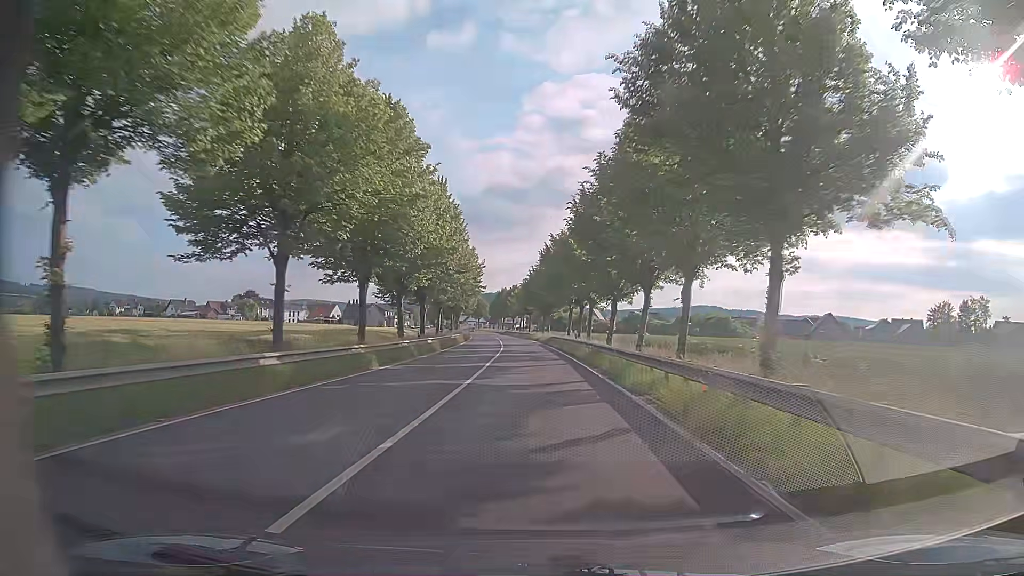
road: primary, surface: asphalt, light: Day
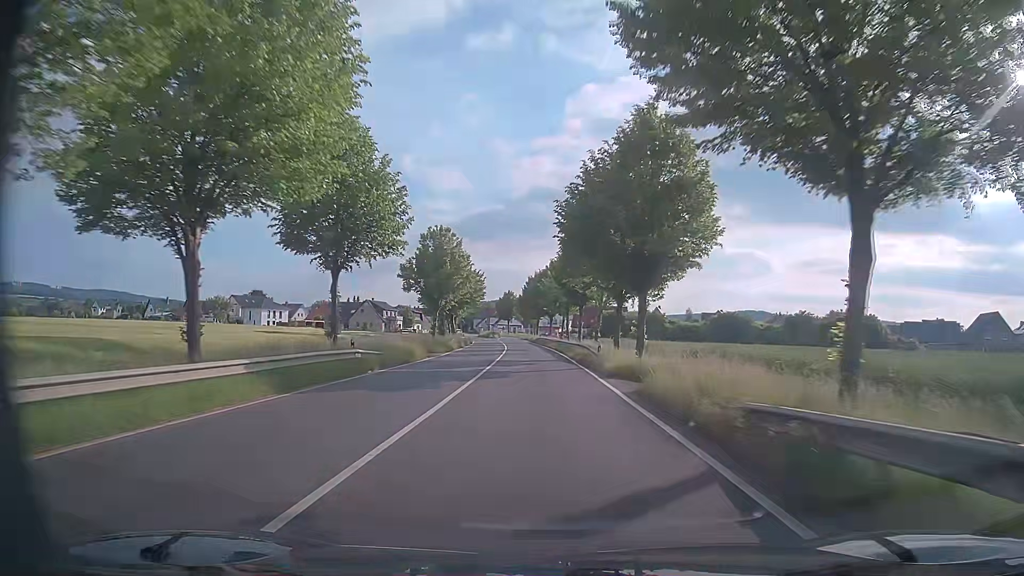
(-1.7, +56.2) m; -4°
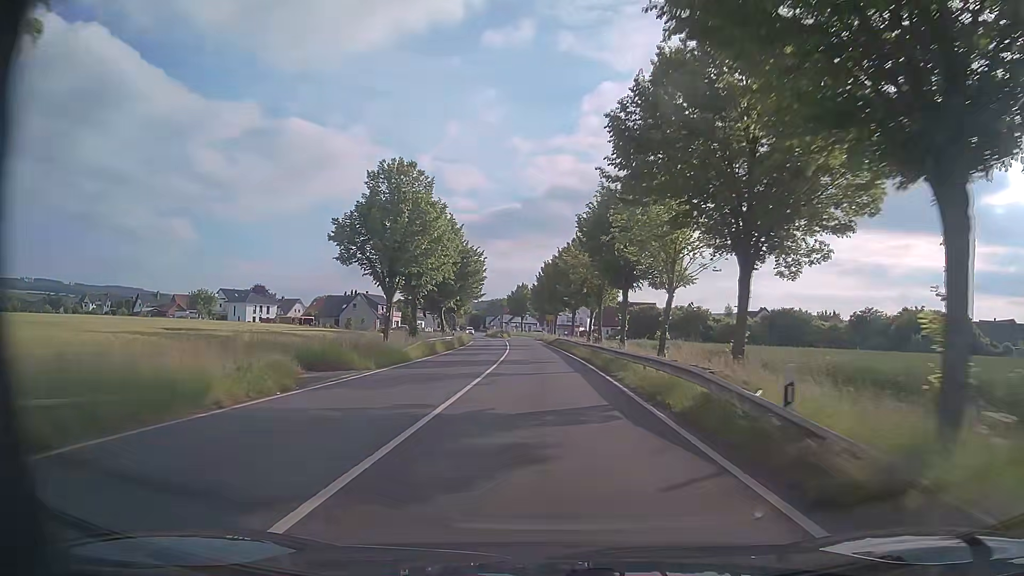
(-0.3, +21.5) m; -1°
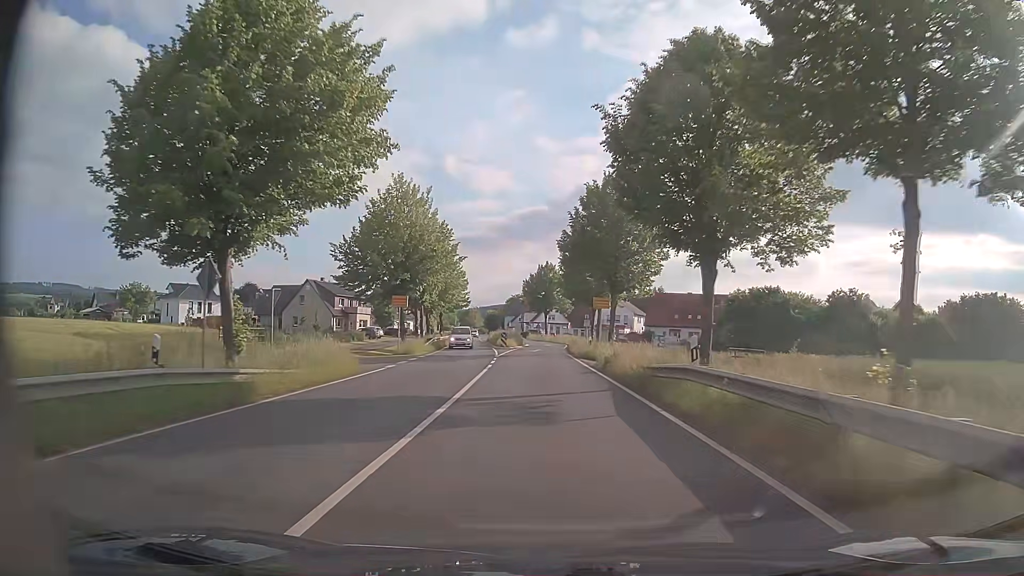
(-1.0, +46.7) m; -2°
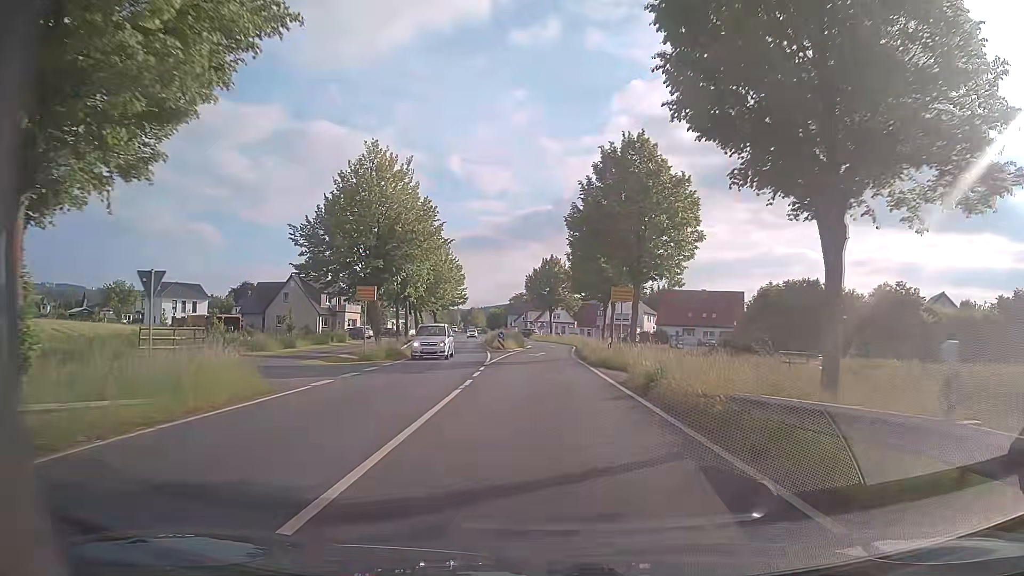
(0.0, +8.2) m; 0°
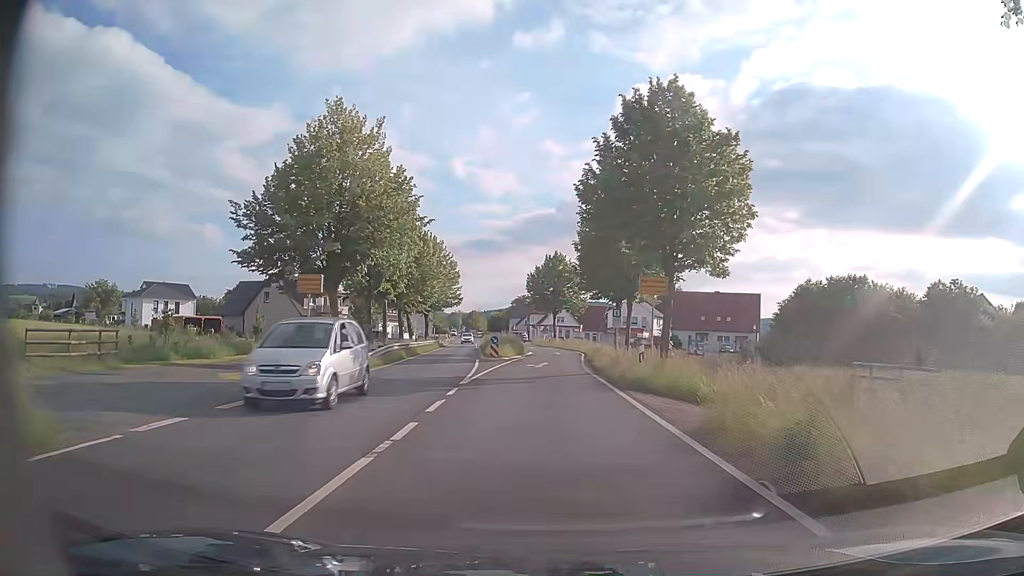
(0.0, +7.9) m; 0°
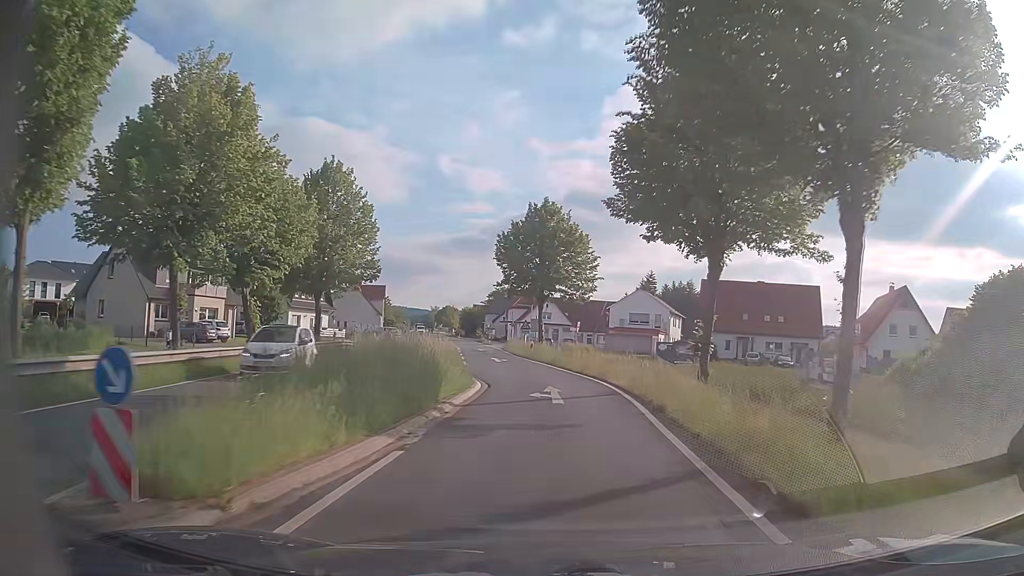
(+0.2, +32.1) m; +2°
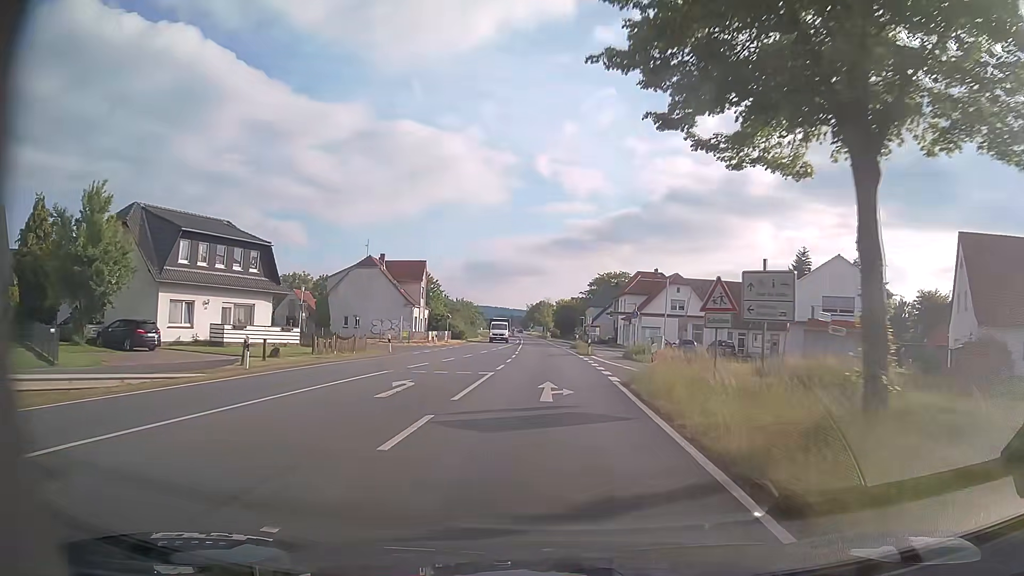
(-2.8, +40.6) m; -9°
(0, +10) (0, +20) (0, +30) (0, +40) (0, +50) (0, +60) (-1, +70) (-1, +80) (-1, +90) (-2, +100) m
